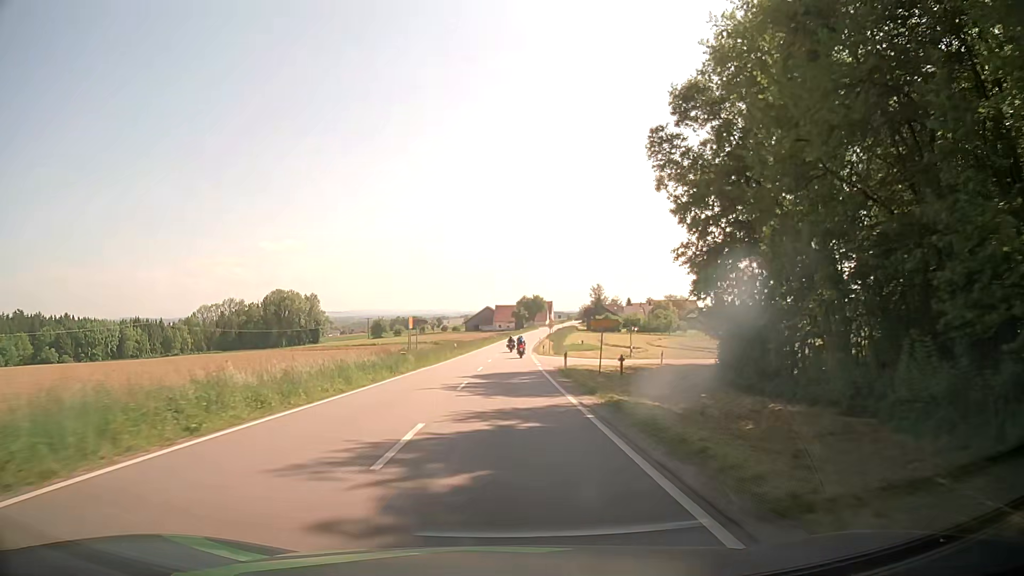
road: secondary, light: Day
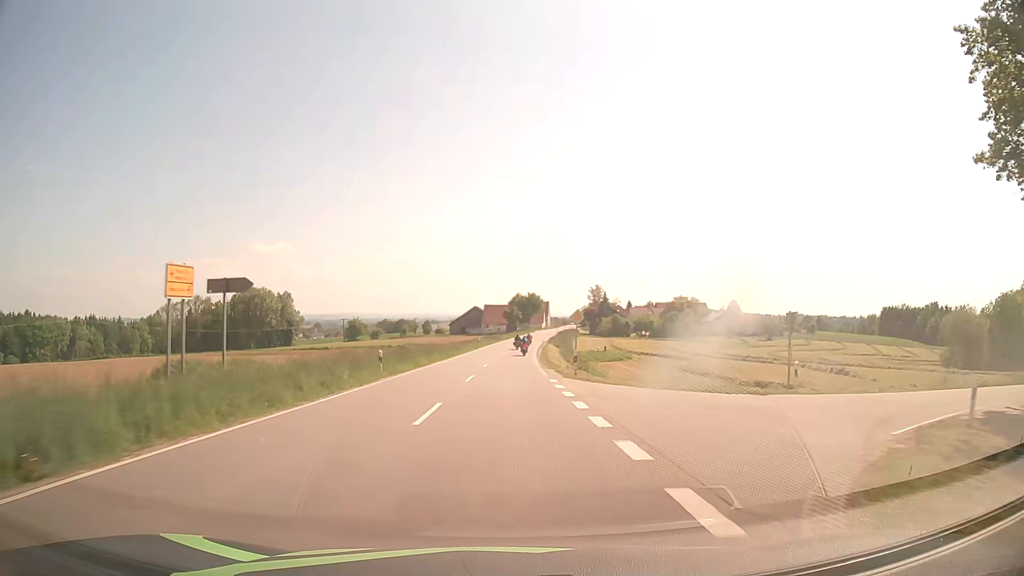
(+0.2, +32.0) m; +1°
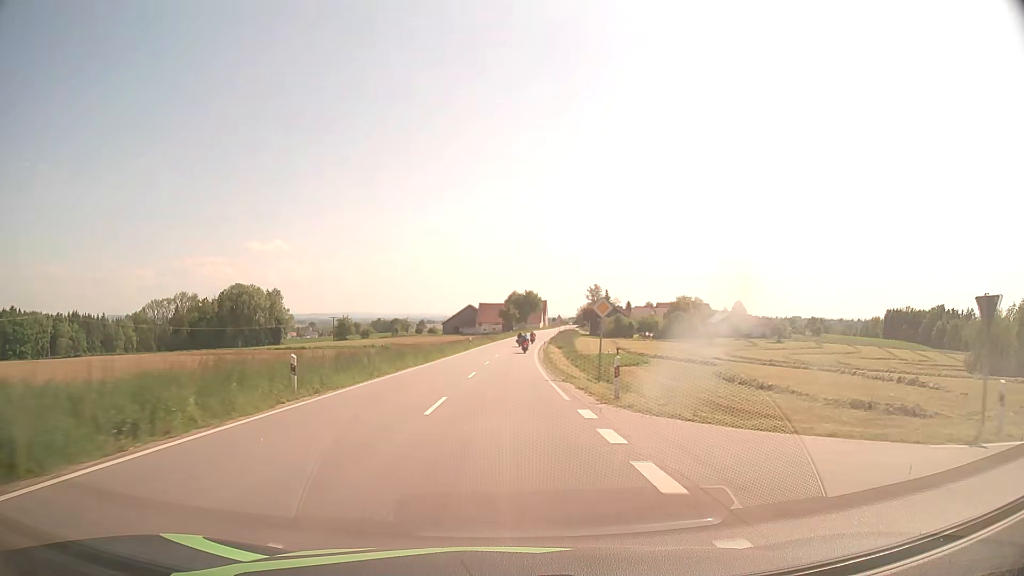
(+0.1, +10.7) m; 0°
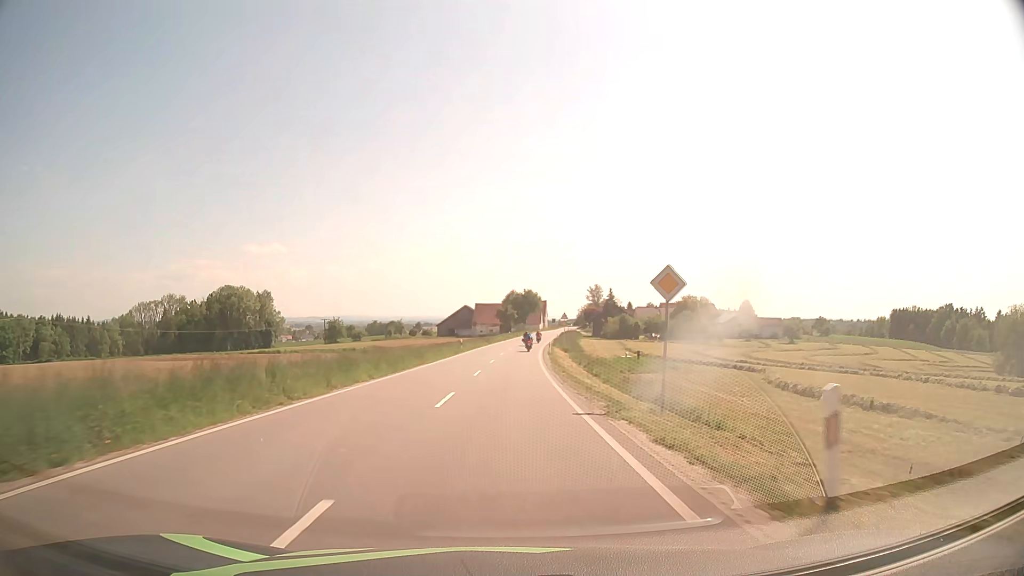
(+0.1, +10.7) m; 0°
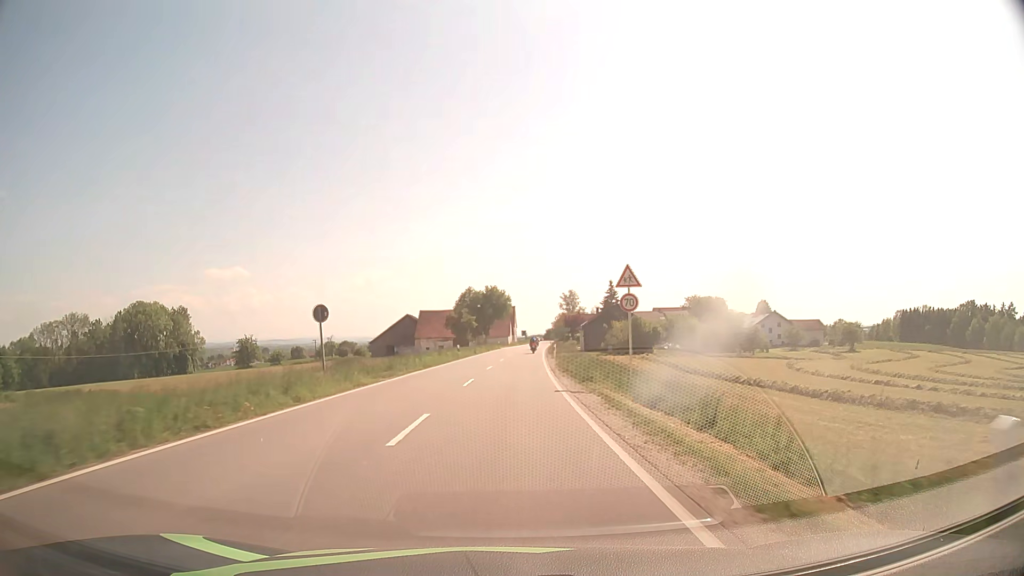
(+1.1, +52.8) m; +3°
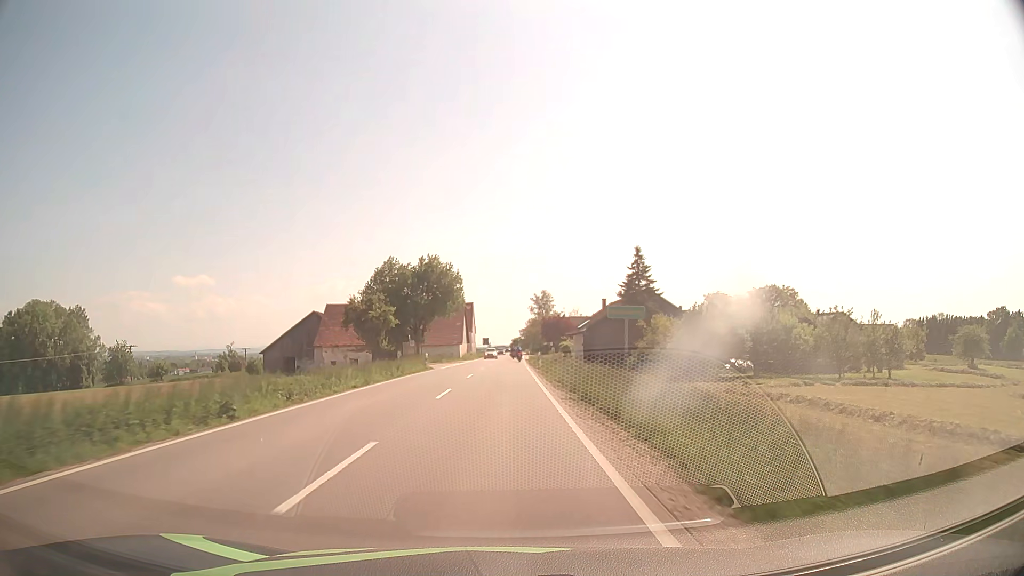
(+1.5, +51.4) m; +3°
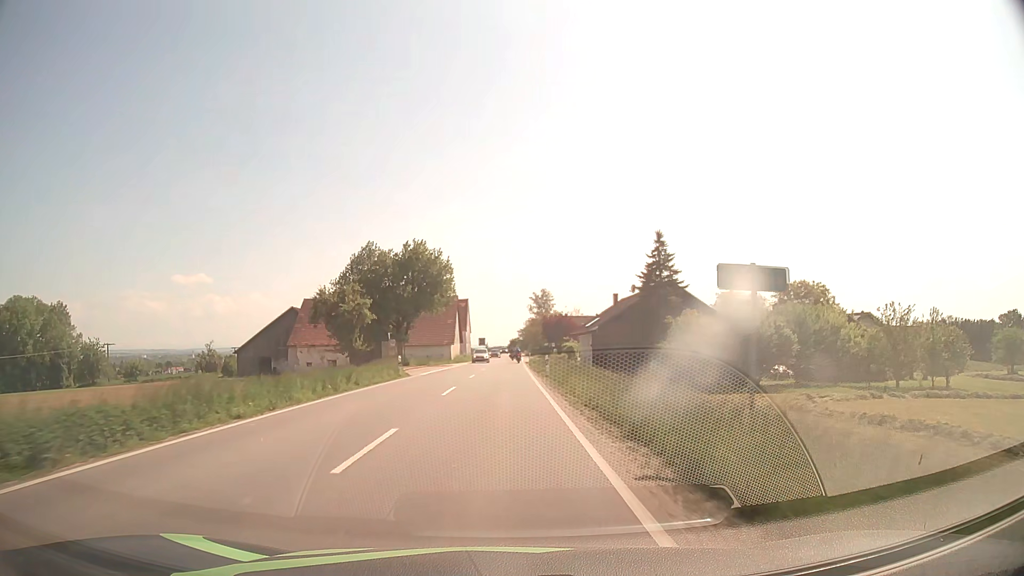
(0.0, +10.2) m; 0°
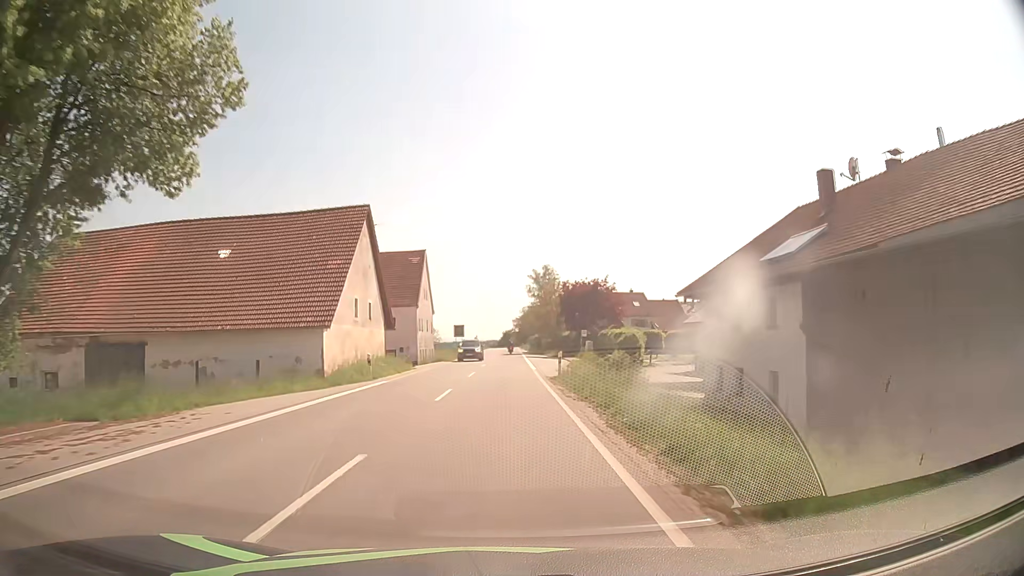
(+0.4, +51.1) m; +1°
(0, +10) (0, +20) (0, +30) (0, +40) (0, +50) (0, +60) (0, +70) (0, +80) (0, +90) (+1, +100) m
